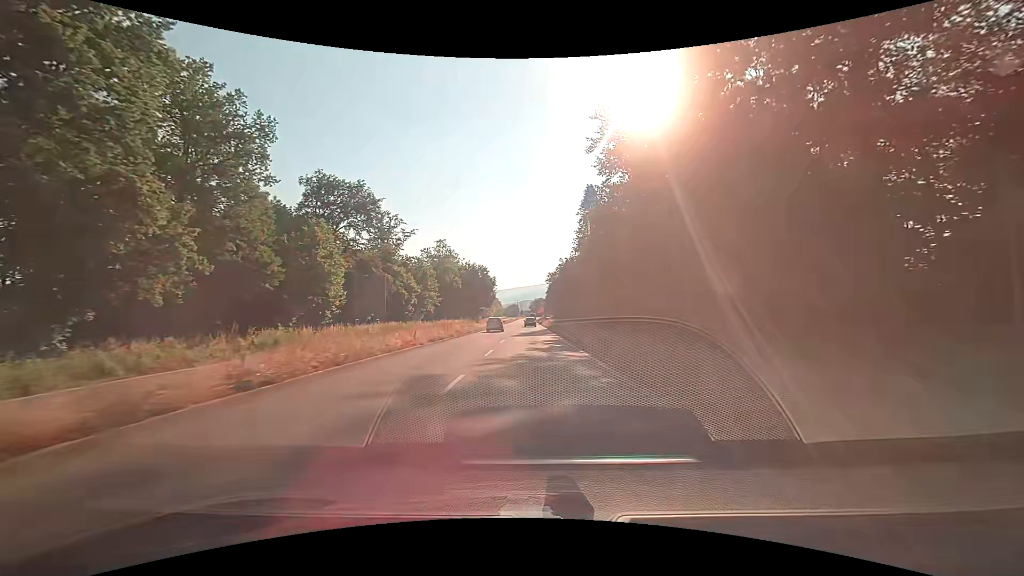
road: primary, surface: asphalt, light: Day
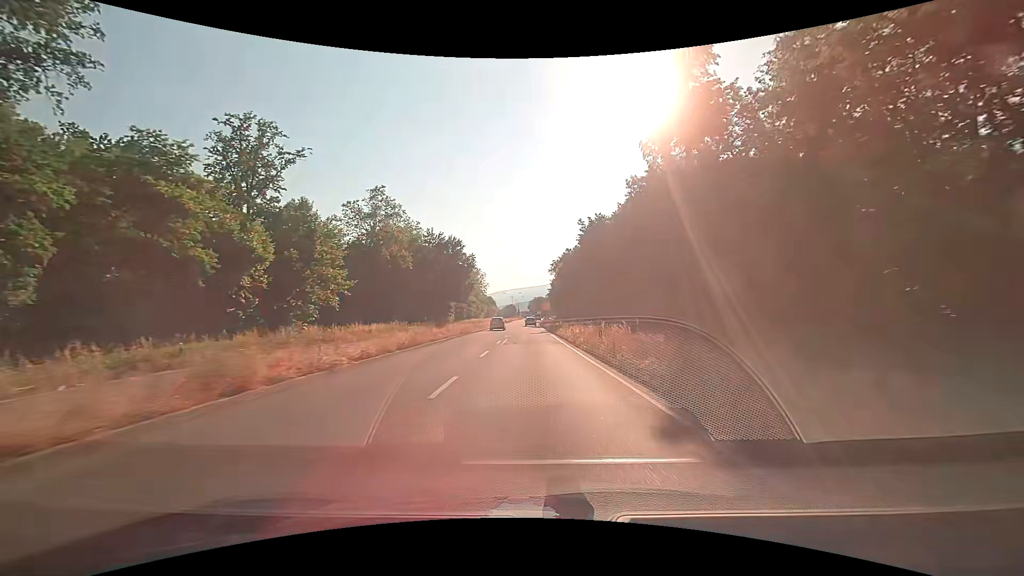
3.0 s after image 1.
(-0.2, +55.1) m; 0°
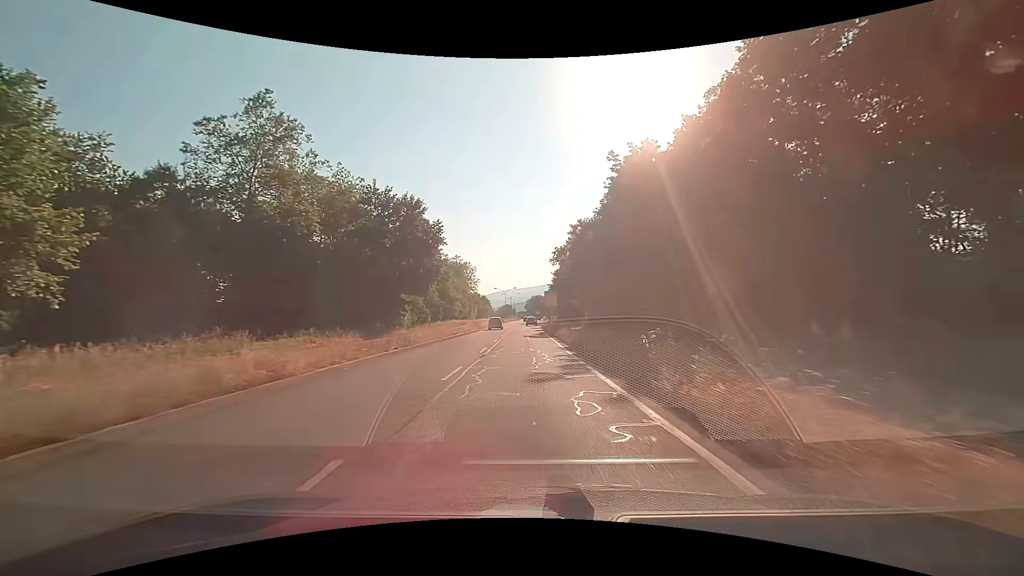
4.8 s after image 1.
(+0.1, +33.7) m; 0°
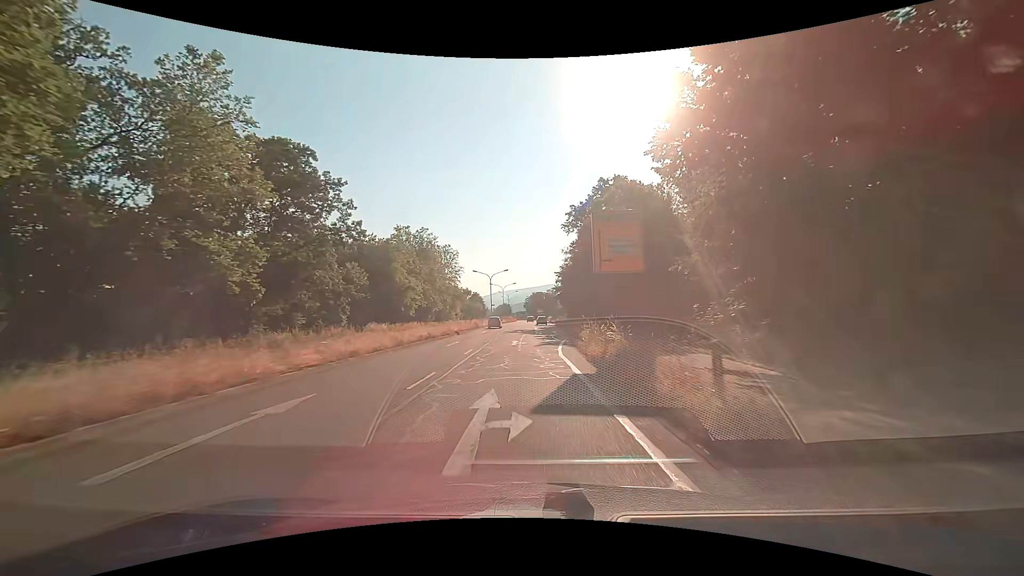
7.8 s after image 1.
(-0.1, +55.3) m; 0°
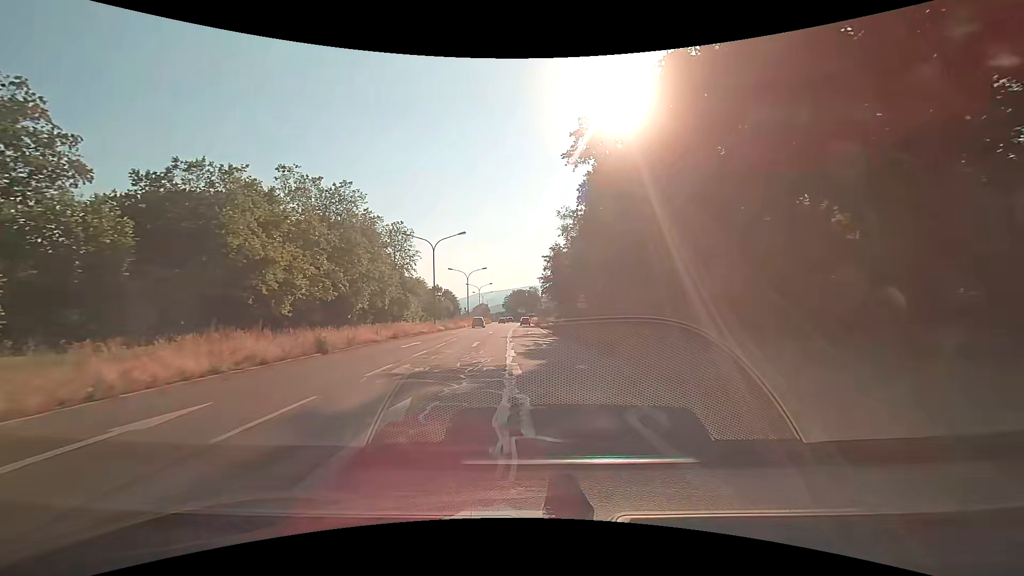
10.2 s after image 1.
(+0.6, +40.6) m; +2°
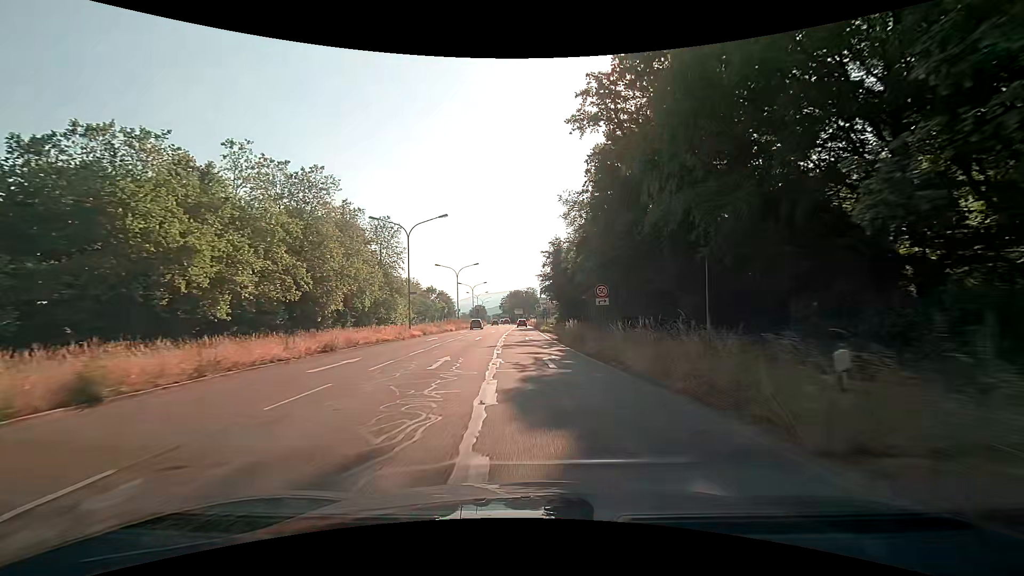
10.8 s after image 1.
(+0.1, +9.7) m; +1°
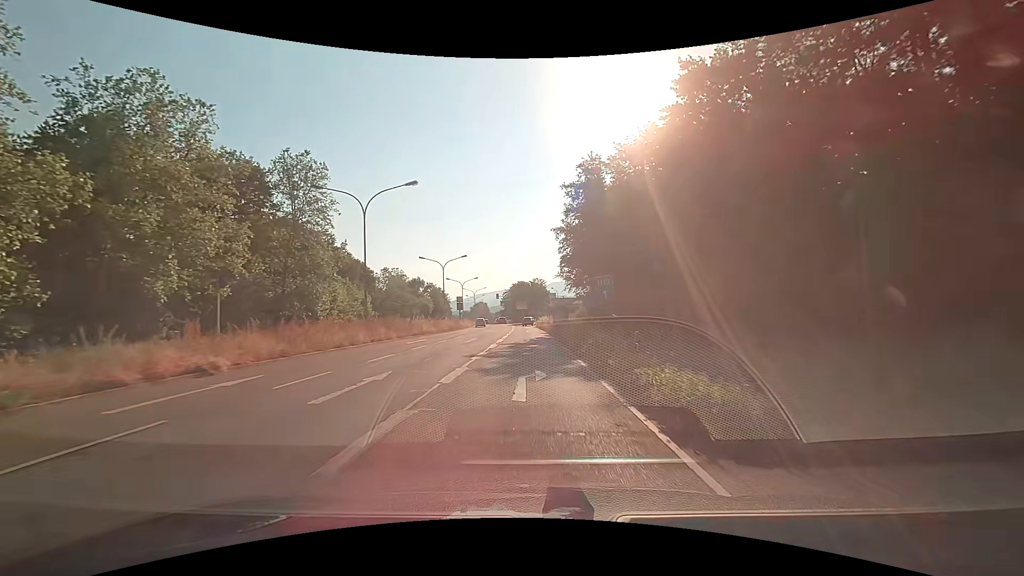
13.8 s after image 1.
(-0.3, +45.5) m; -1°
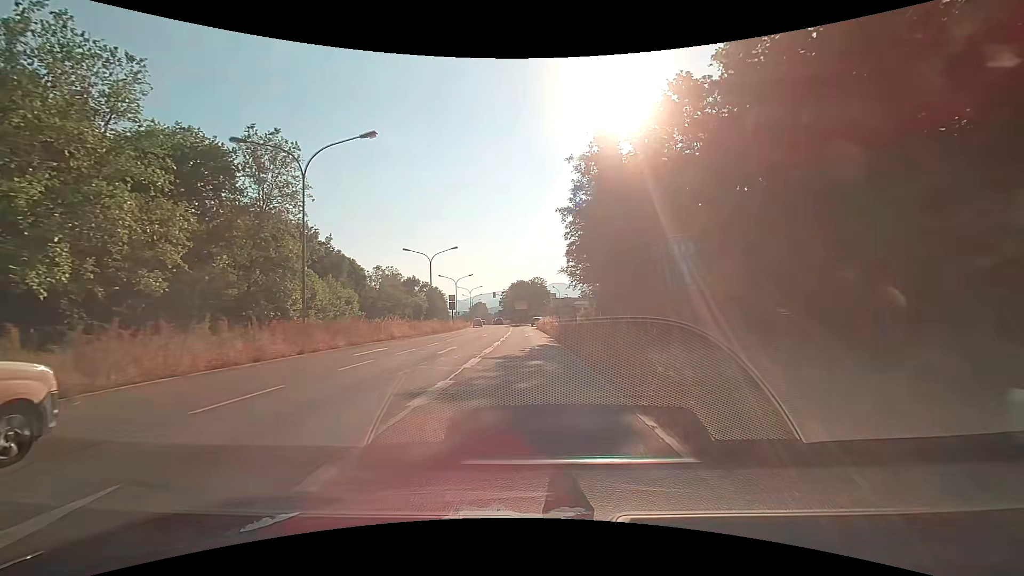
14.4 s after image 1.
(0.0, +8.5) m; 0°
